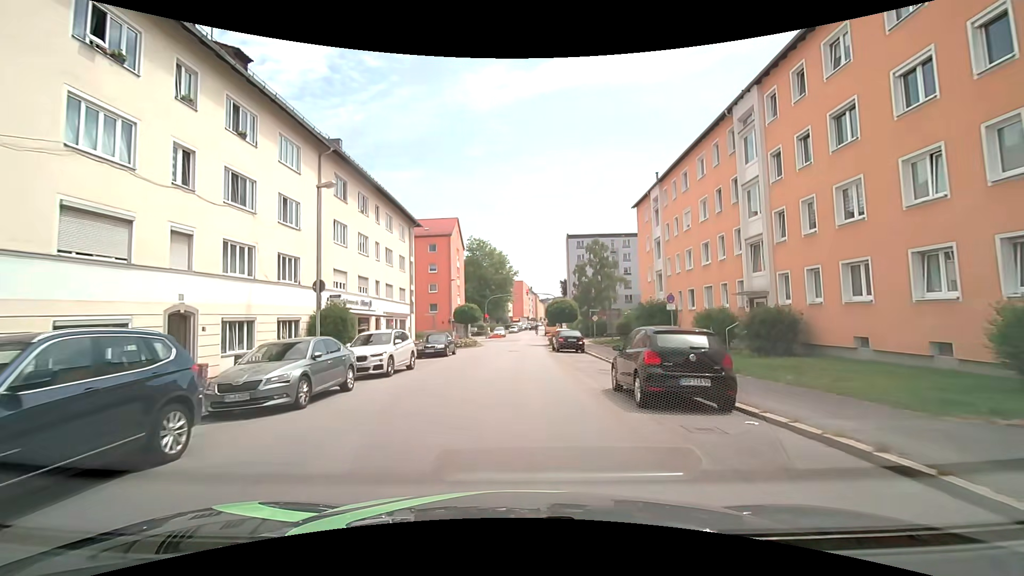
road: tertiary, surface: asphalt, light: Day
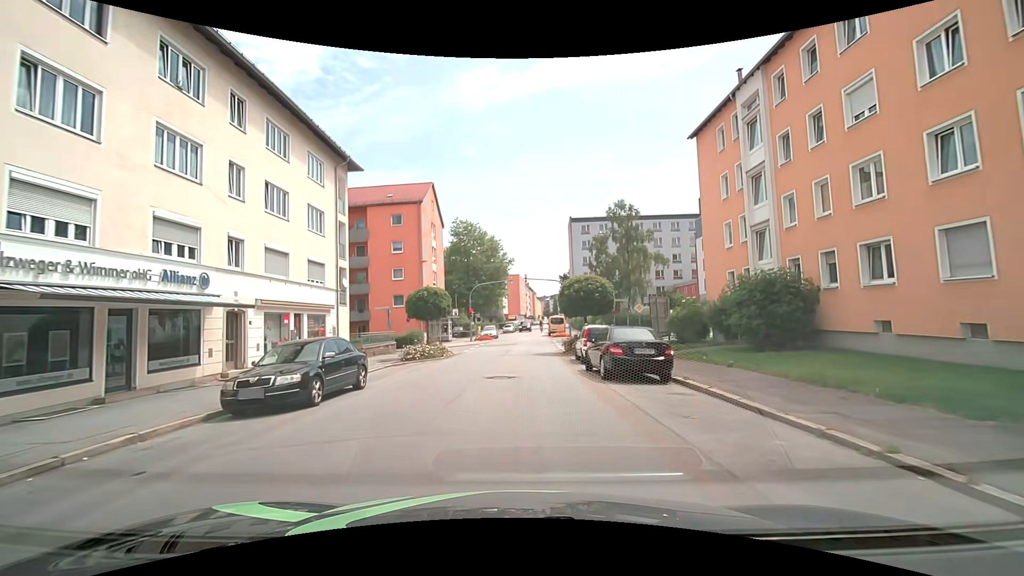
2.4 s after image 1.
(+0.2, +18.1) m; +1°
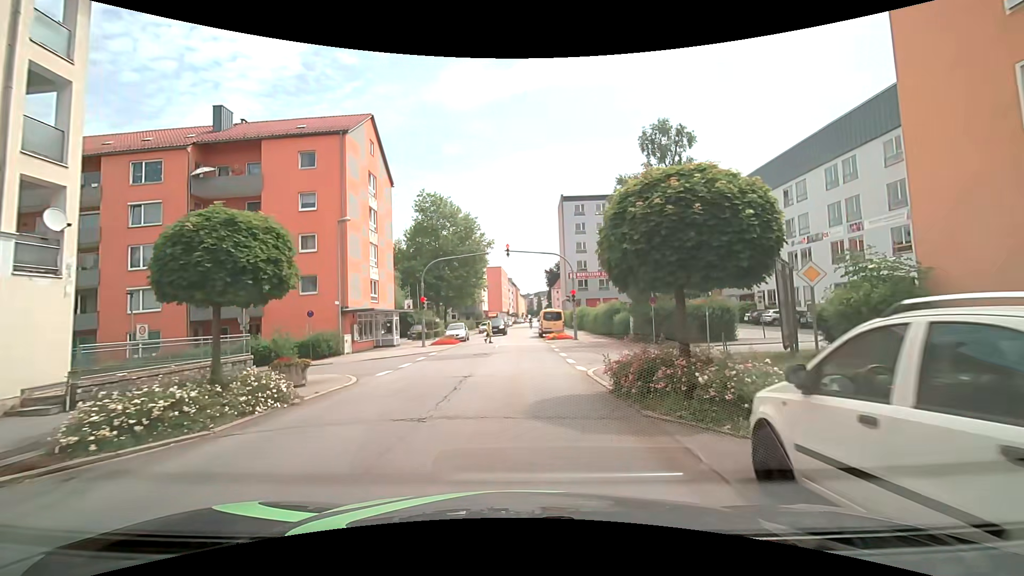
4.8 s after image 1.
(+0.3, +17.9) m; +1°
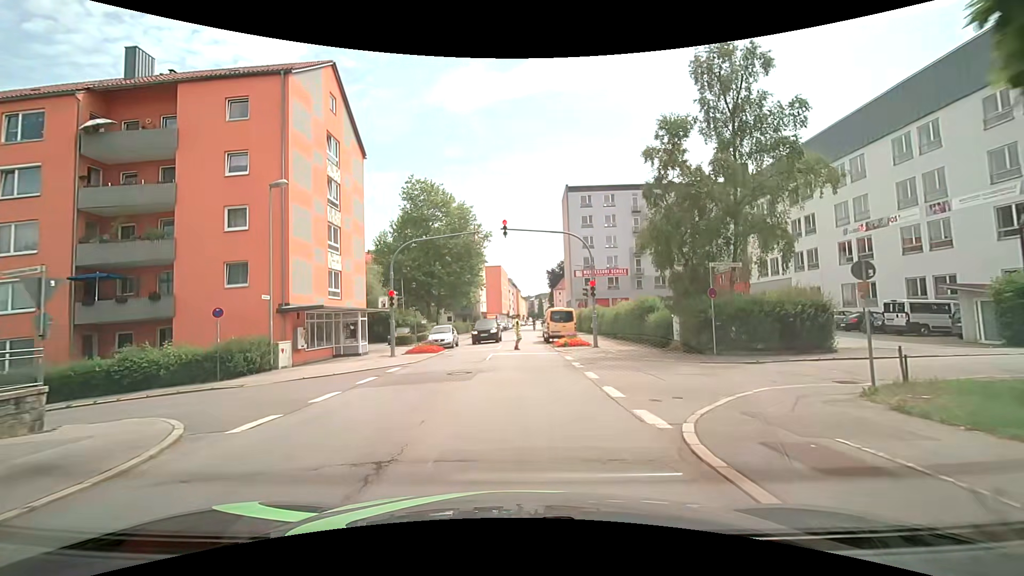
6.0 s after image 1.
(+0.1, +8.3) m; 0°
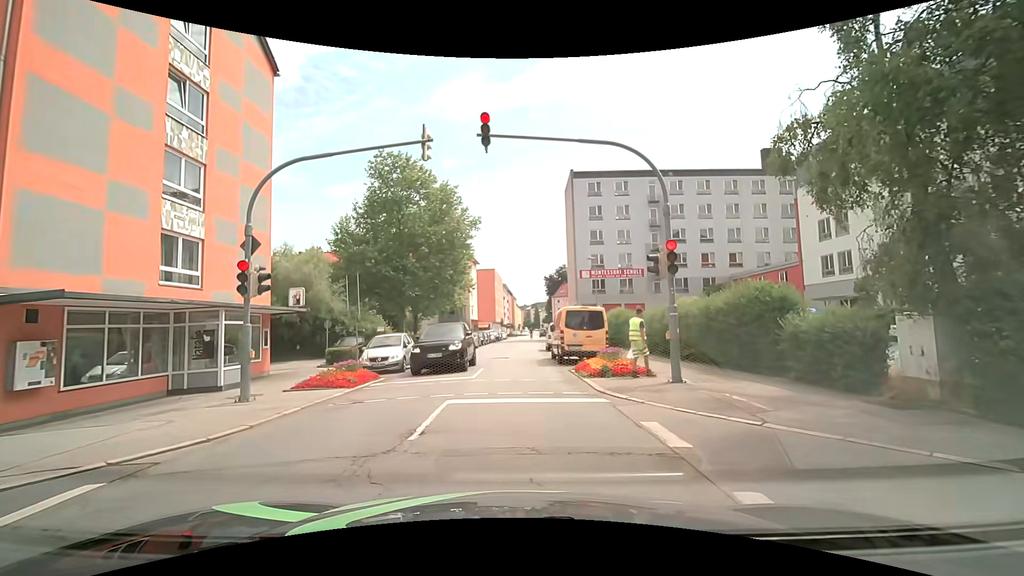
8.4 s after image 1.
(+0.3, +13.0) m; +1°
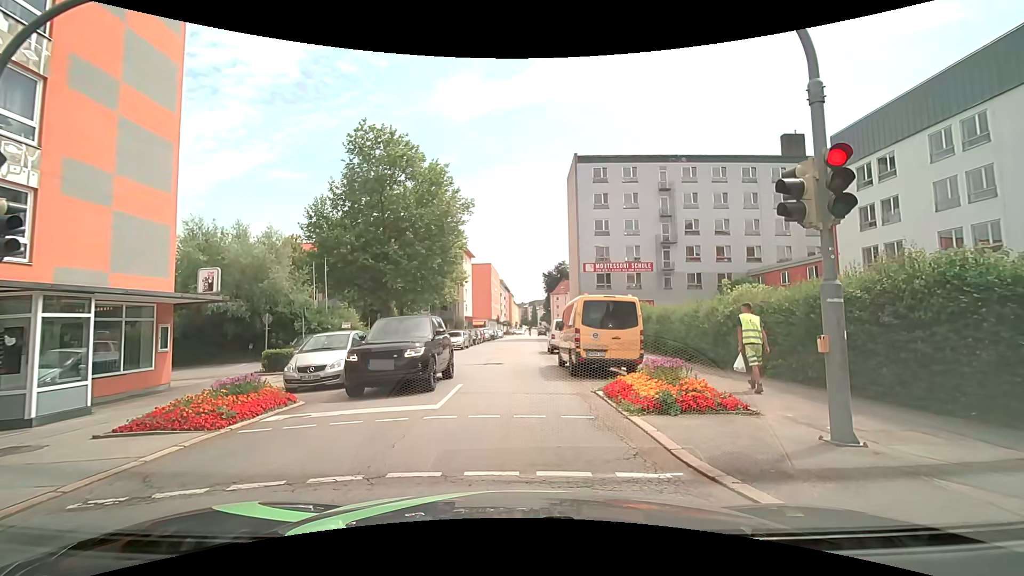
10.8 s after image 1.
(0.0, +5.7) m; 0°
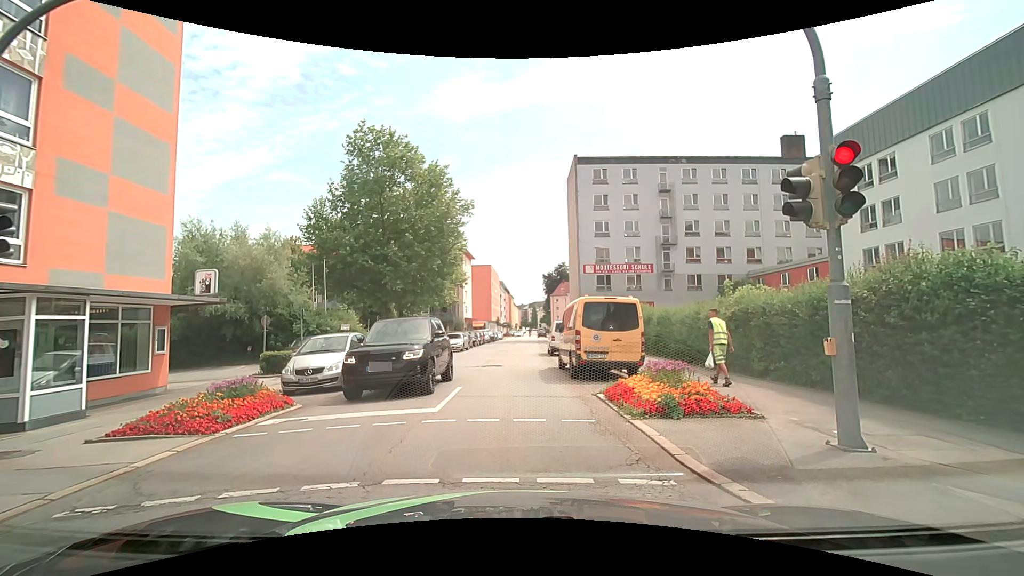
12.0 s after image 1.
(0.0, +0.2) m; 0°
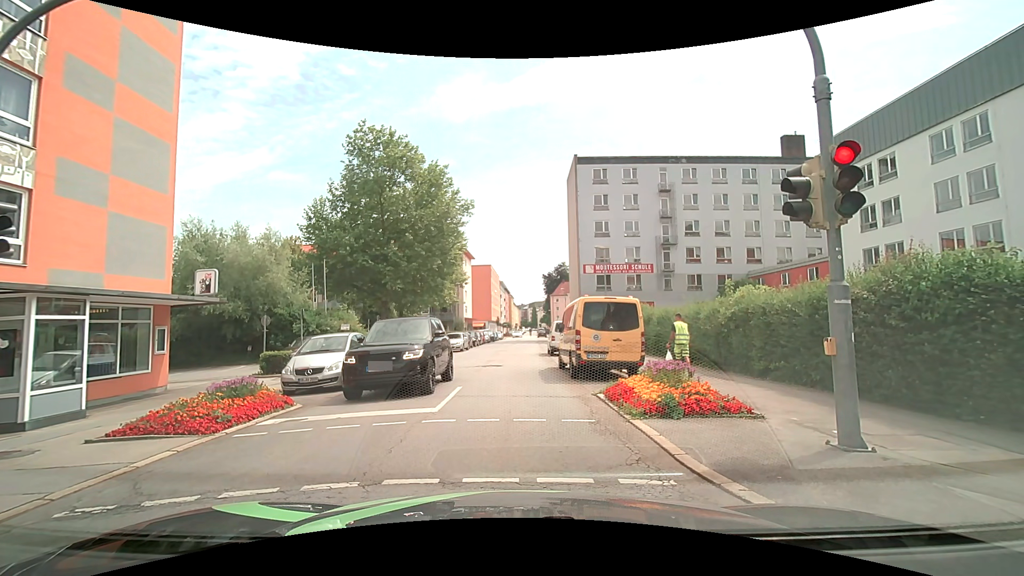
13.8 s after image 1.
(0.0, 0.0) m; 0°
